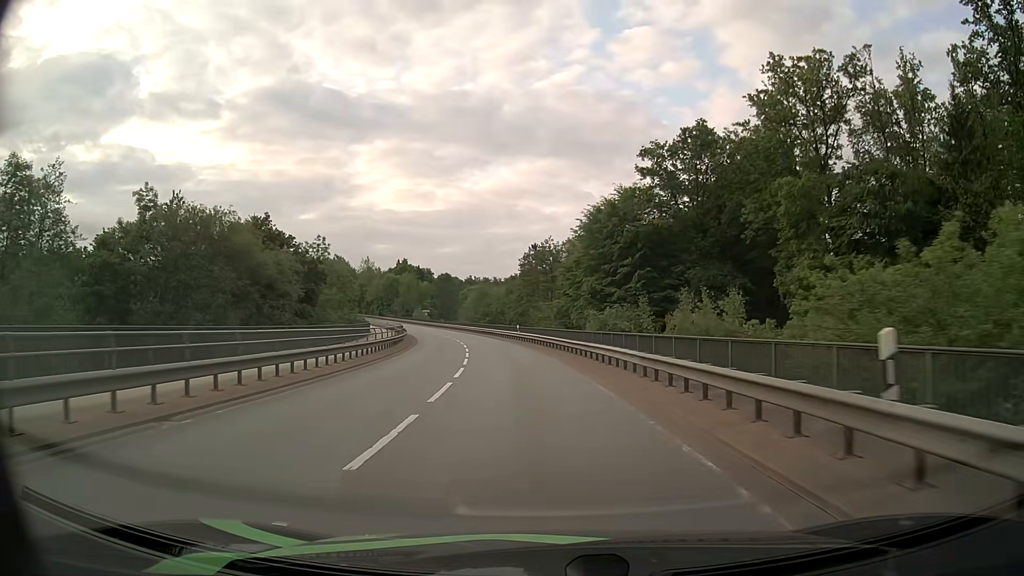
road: secondary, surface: asphalt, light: Day
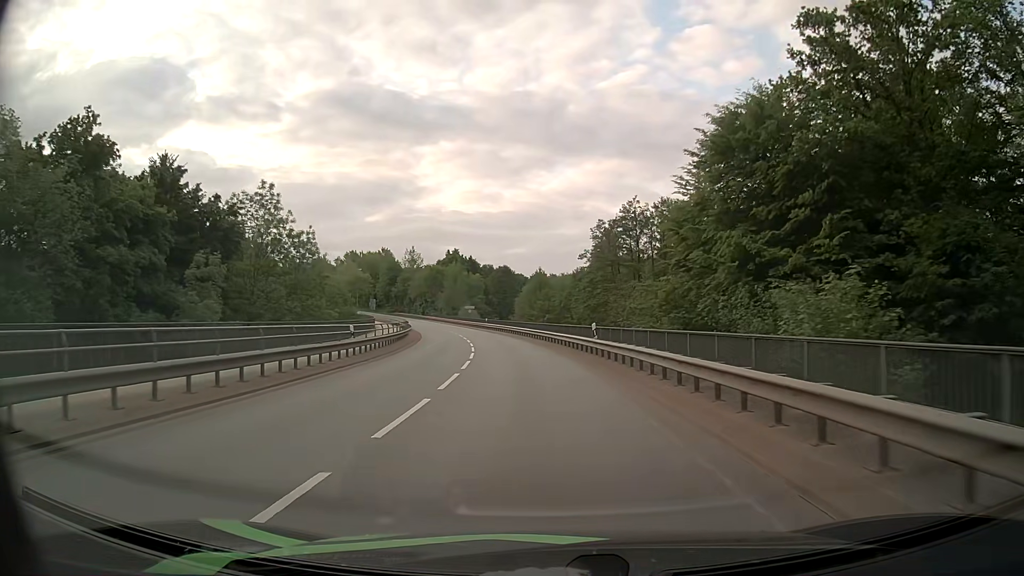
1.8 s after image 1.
(-1.4, +28.7) m; -6°
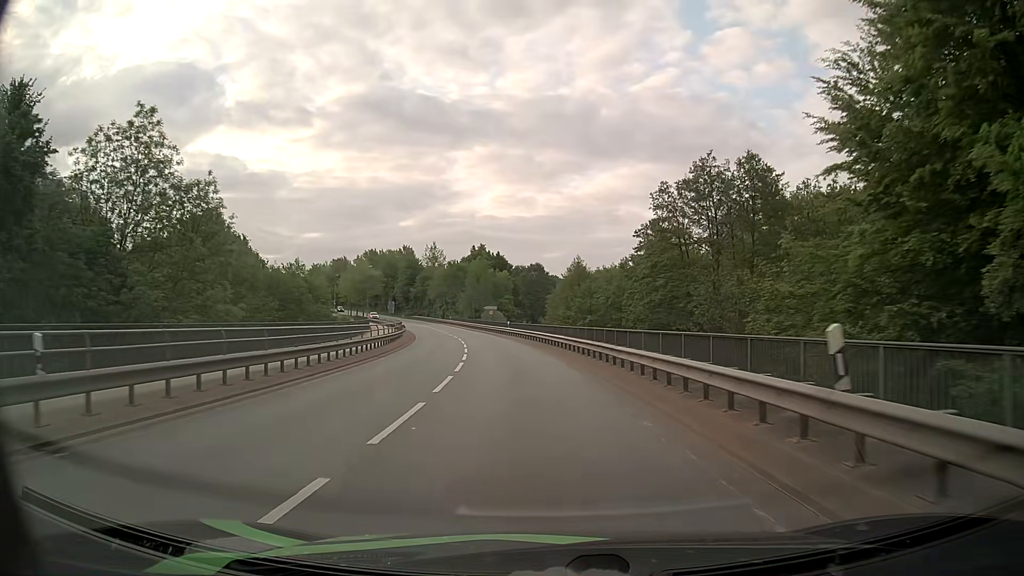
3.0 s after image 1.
(-0.5, +18.3) m; -3°
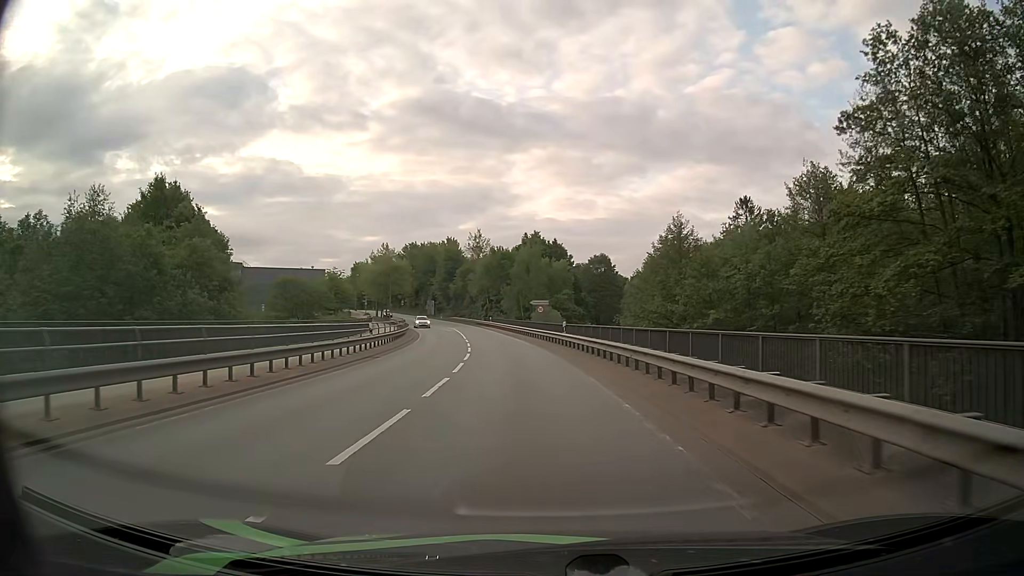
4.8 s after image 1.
(-1.3, +25.5) m; -6°
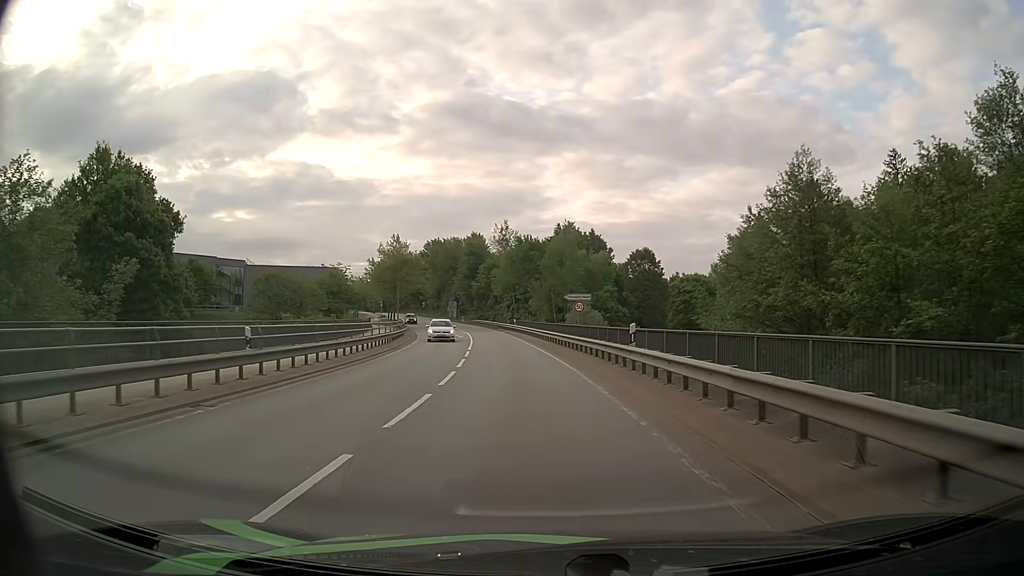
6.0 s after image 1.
(-0.4, +15.6) m; -3°
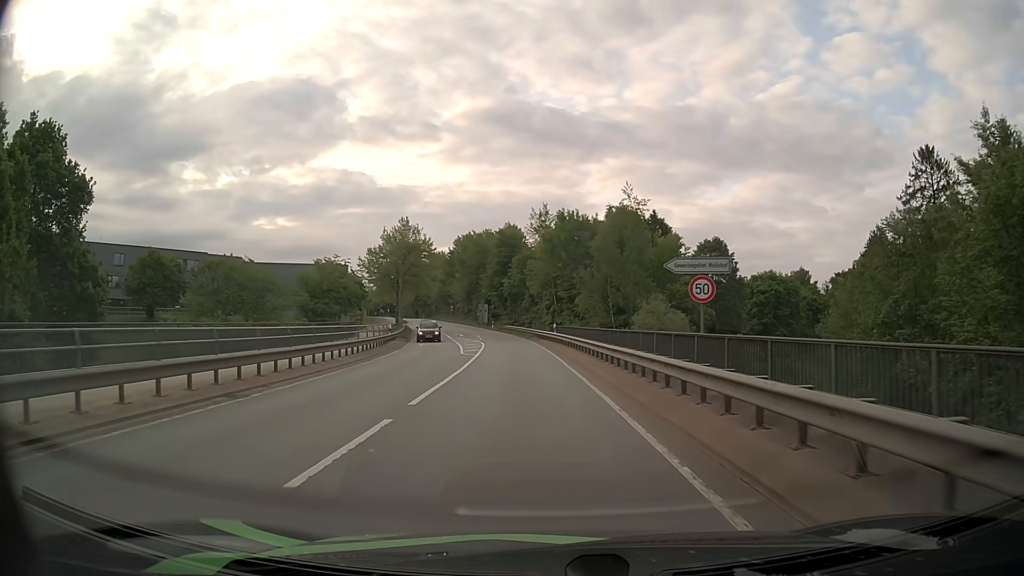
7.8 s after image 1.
(-0.7, +21.5) m; -4°
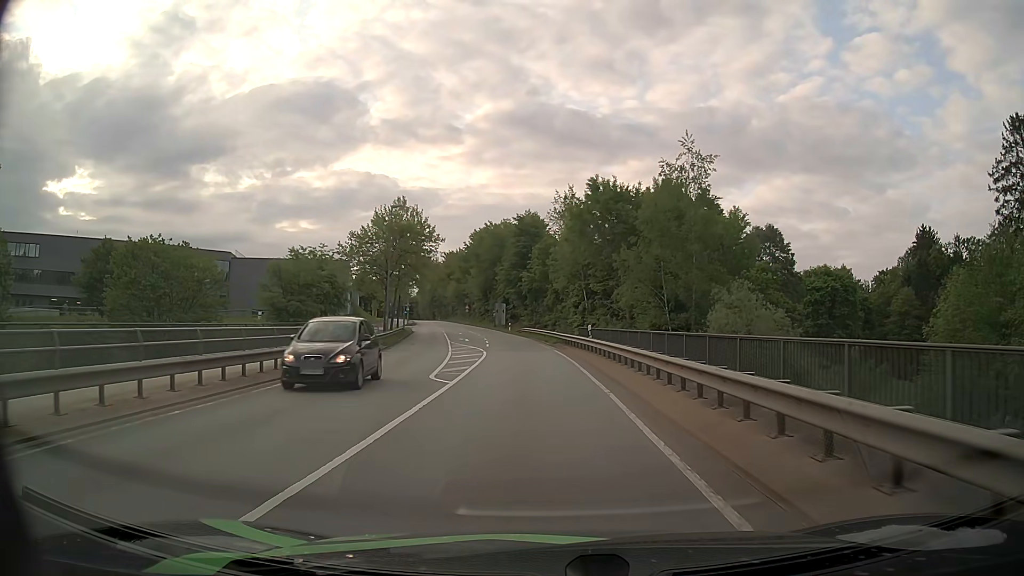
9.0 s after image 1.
(-0.3, +13.9) m; -2°
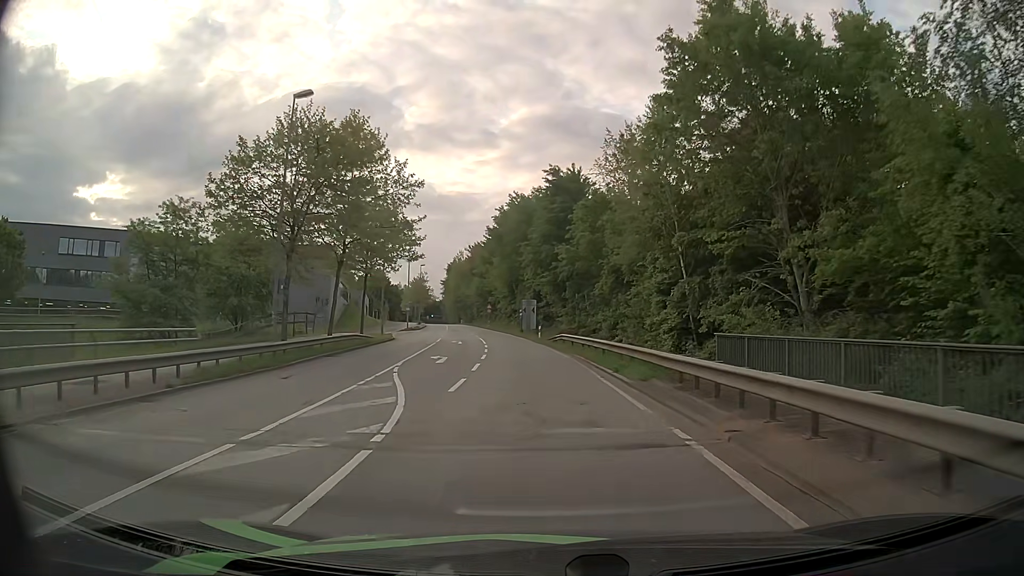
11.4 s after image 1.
(-0.7, +26.9) m; -3°
(0, +10) (0, +20) (-1, +30) (-2, +40) (-3, +50) (-4, +60) (-6, +70) (-8, +79) (-10, +89) (-12, +99) m
